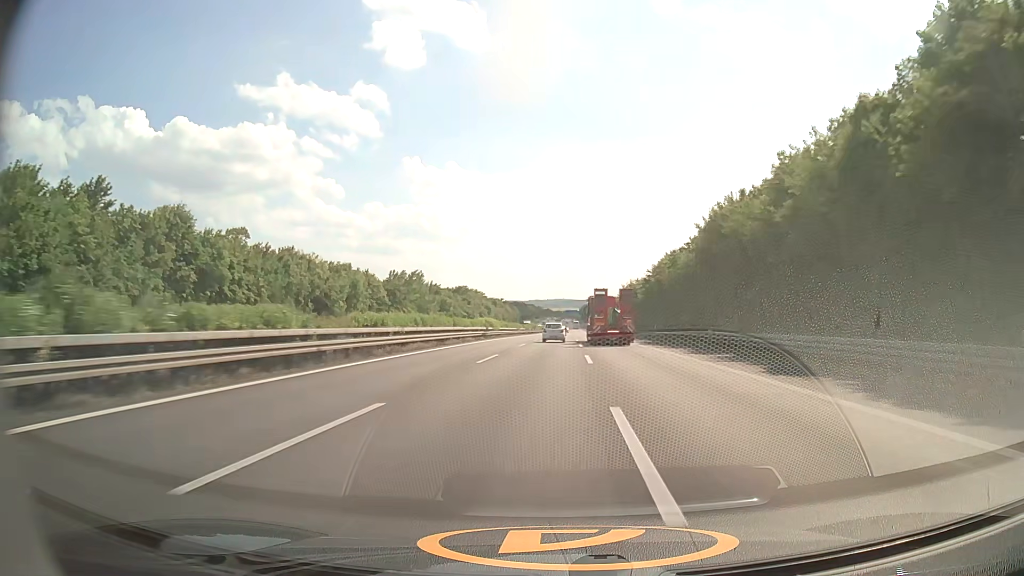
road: motorway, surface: asphalt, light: Day
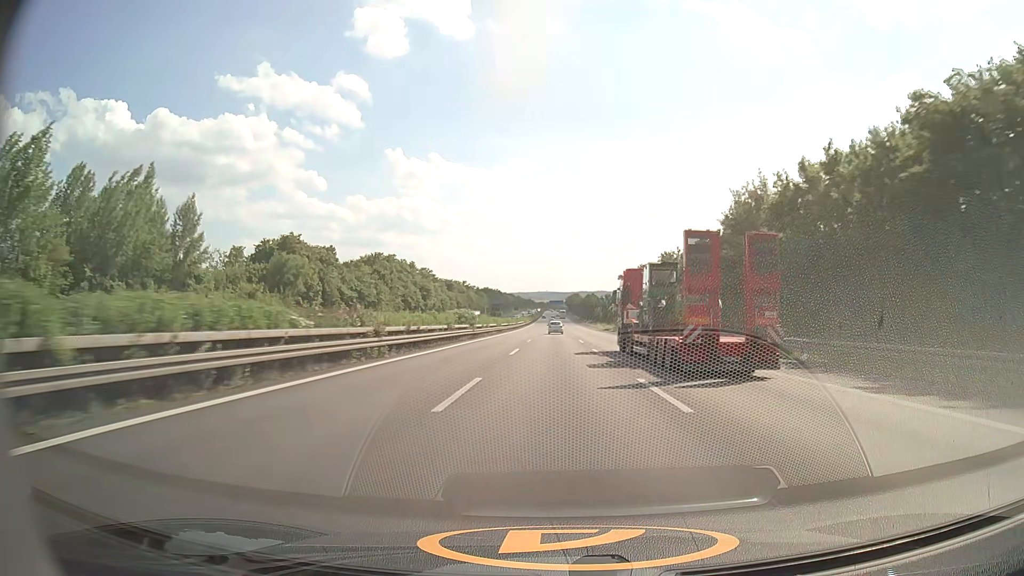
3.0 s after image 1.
(+1.2, +101.4) m; +1°
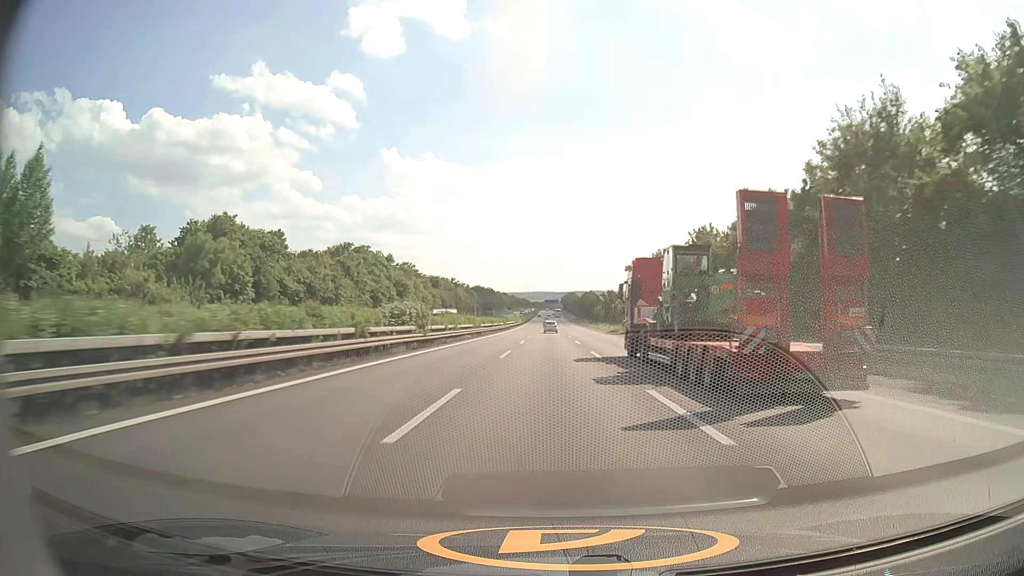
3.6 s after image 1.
(+0.1, +20.5) m; 0°
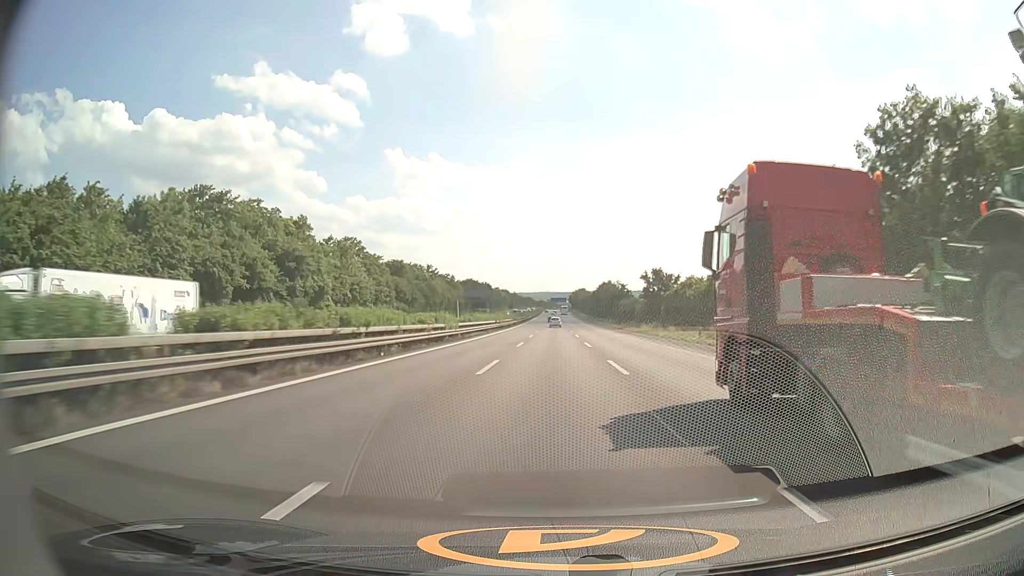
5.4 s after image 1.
(-0.2, +61.6) m; -1°
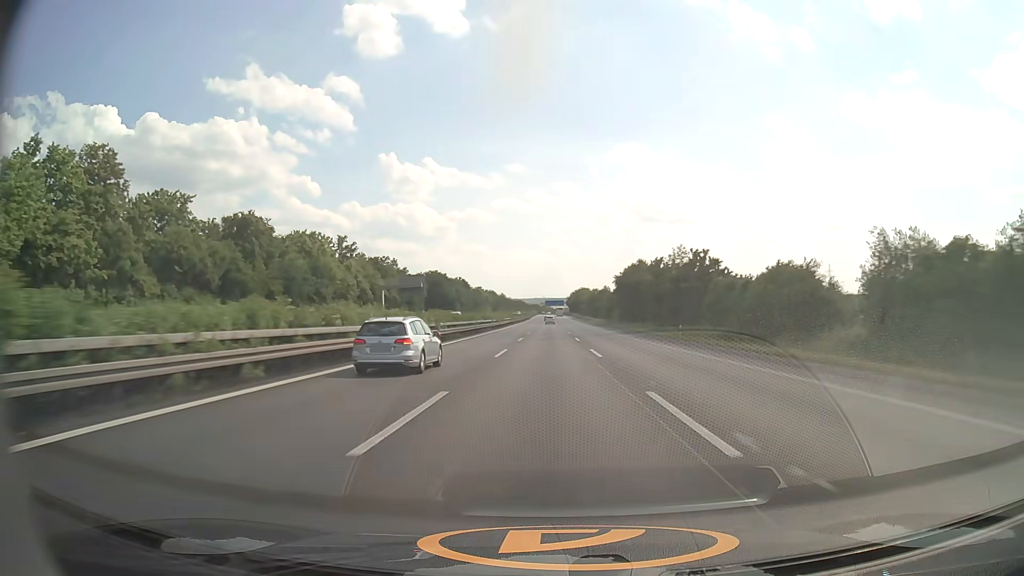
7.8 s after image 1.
(+0.4, +81.7) m; +1°
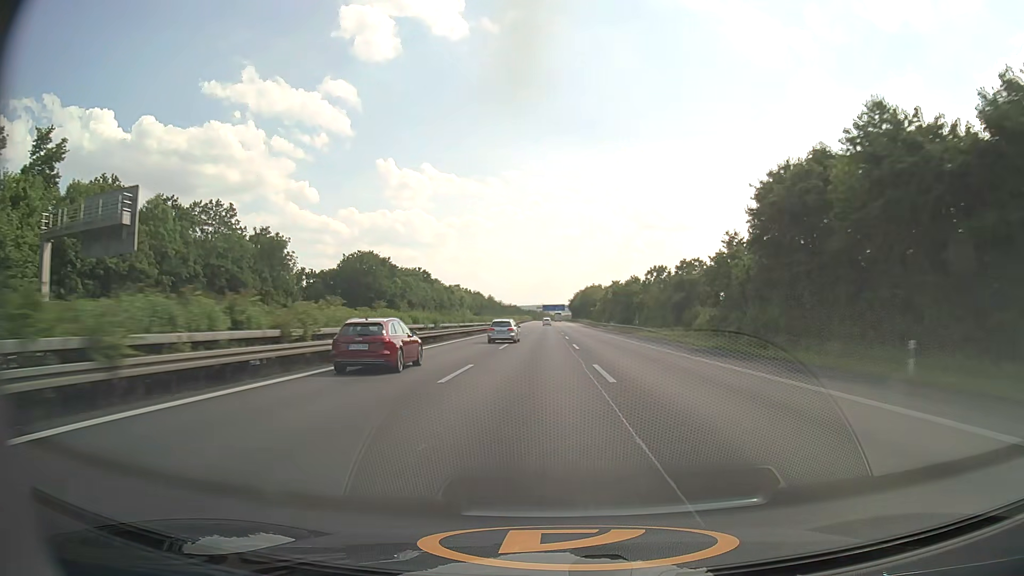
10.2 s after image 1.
(0.0, +81.1) m; 0°
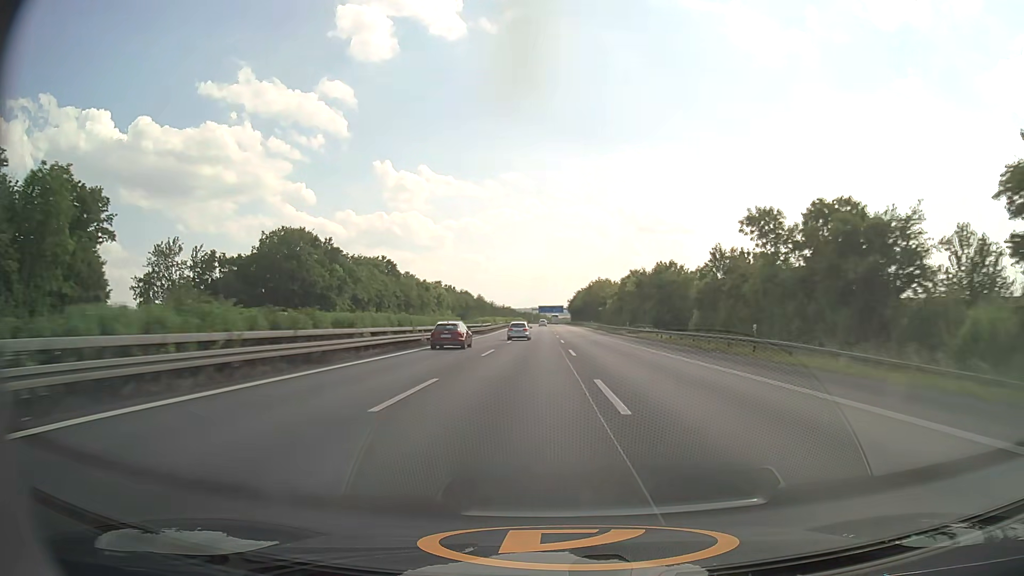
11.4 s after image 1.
(+0.1, +40.6) m; 0°
